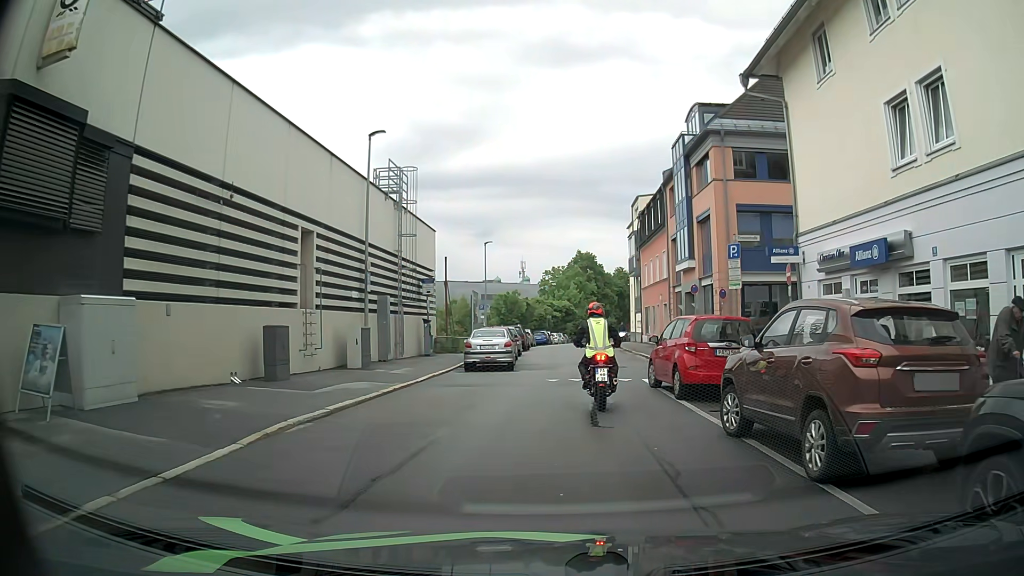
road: residential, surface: asphalt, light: Day
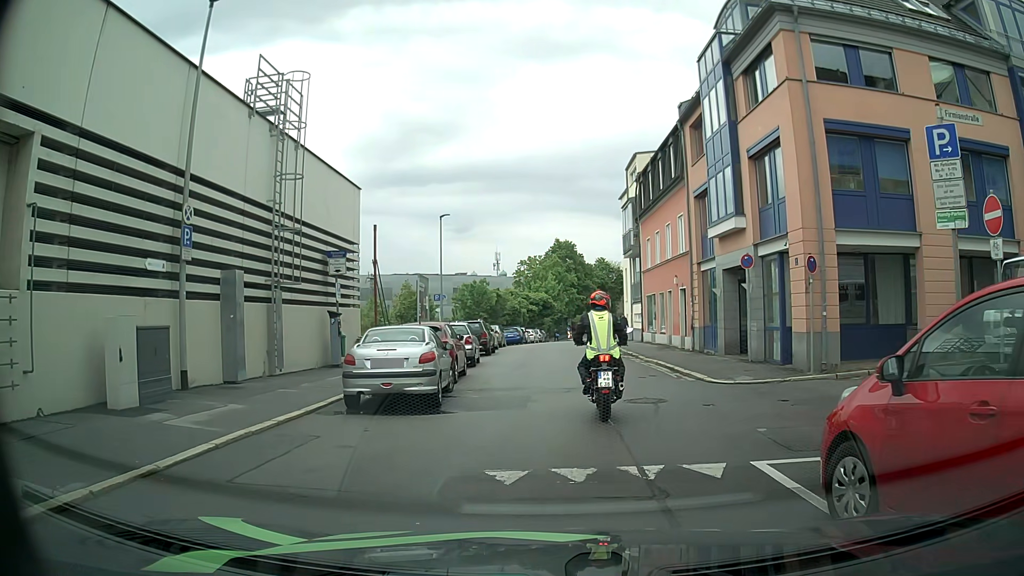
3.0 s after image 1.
(+0.2, +11.0) m; +3°
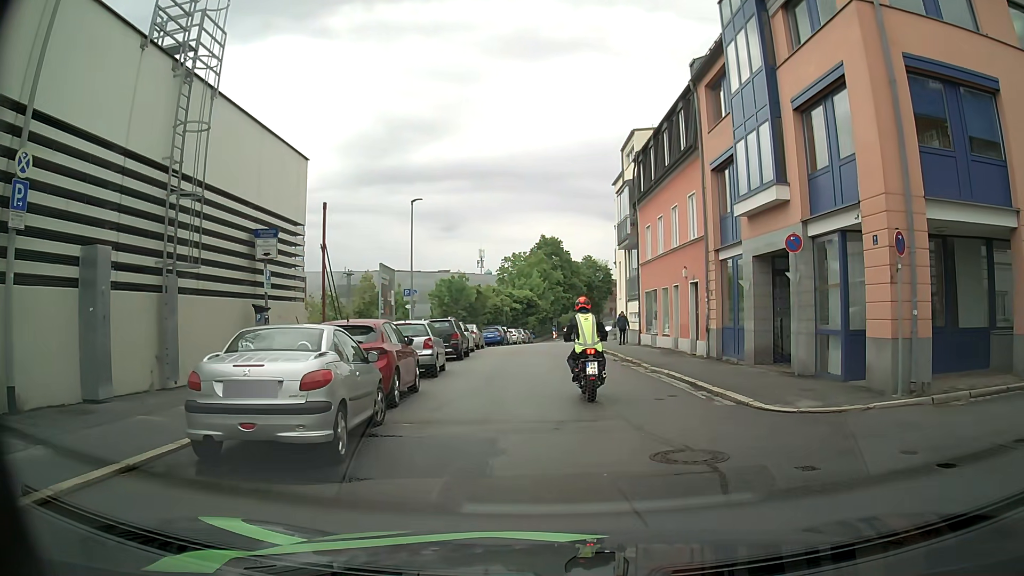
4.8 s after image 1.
(0.0, +4.7) m; +1°
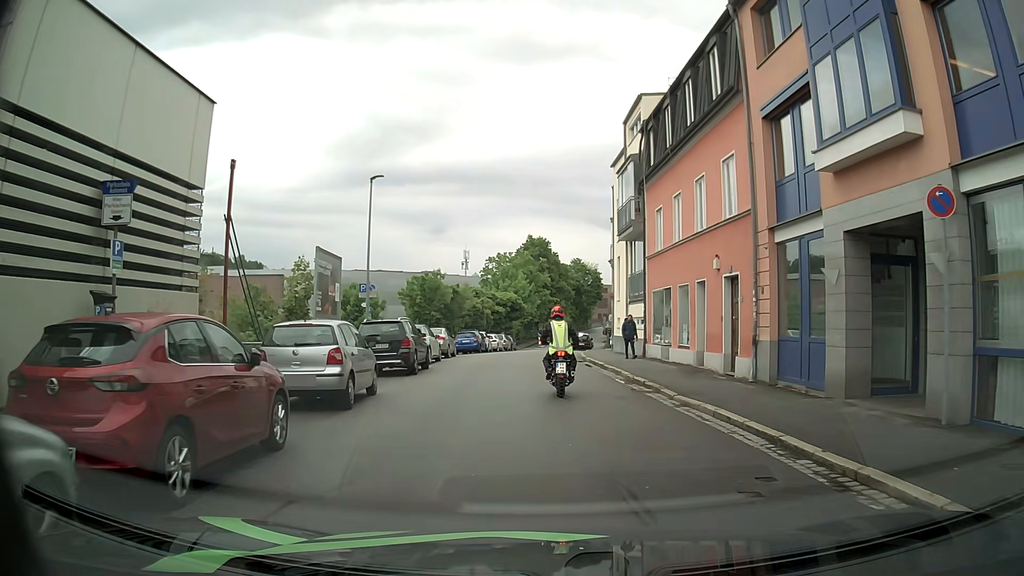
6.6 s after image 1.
(0.0, +6.8) m; +1°
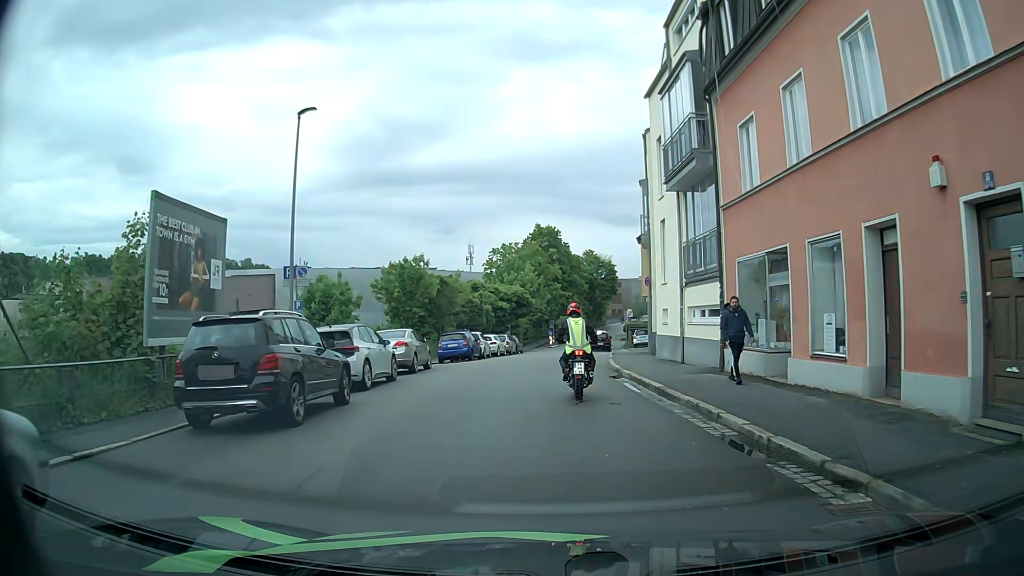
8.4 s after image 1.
(-0.3, +10.5) m; -3°
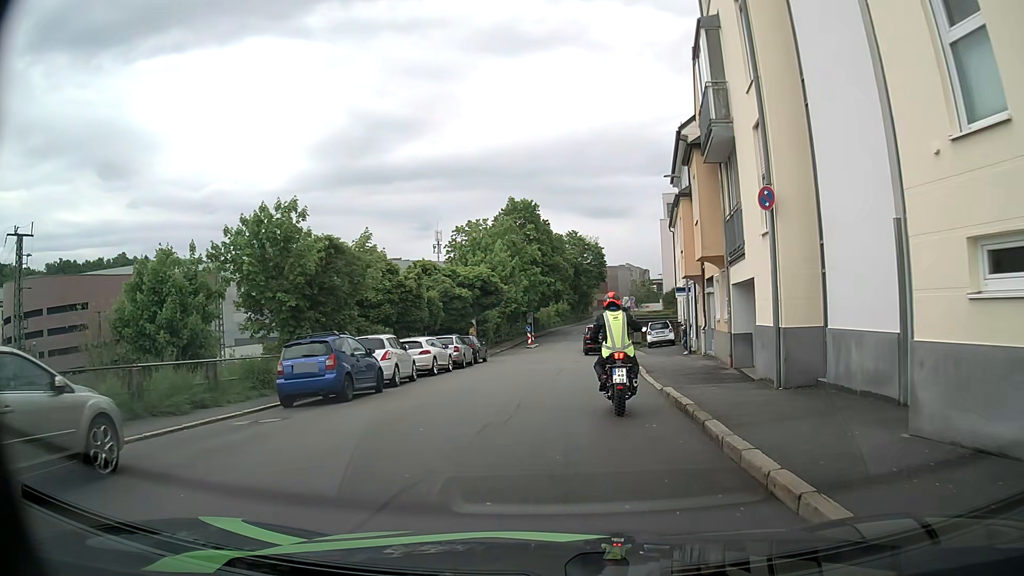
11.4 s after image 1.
(+0.5, +17.7) m; +3°
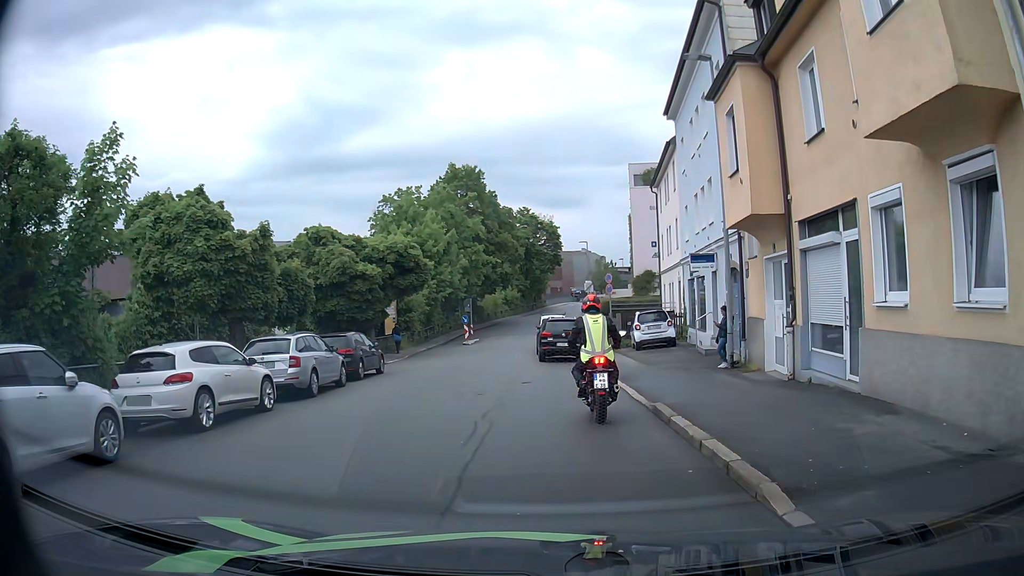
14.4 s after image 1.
(+0.7, +13.7) m; +5°
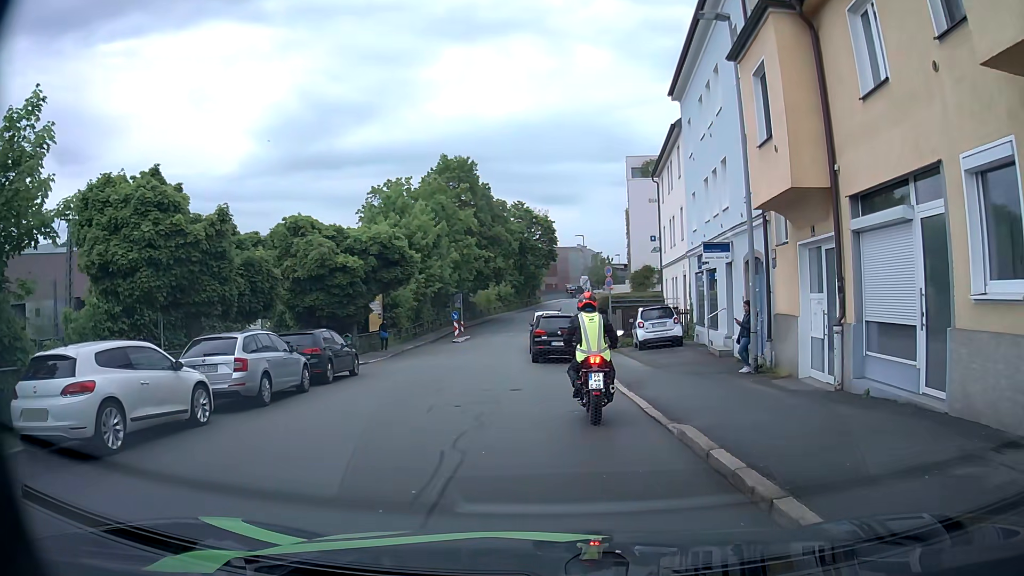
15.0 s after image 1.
(0.0, +2.4) m; +1°
